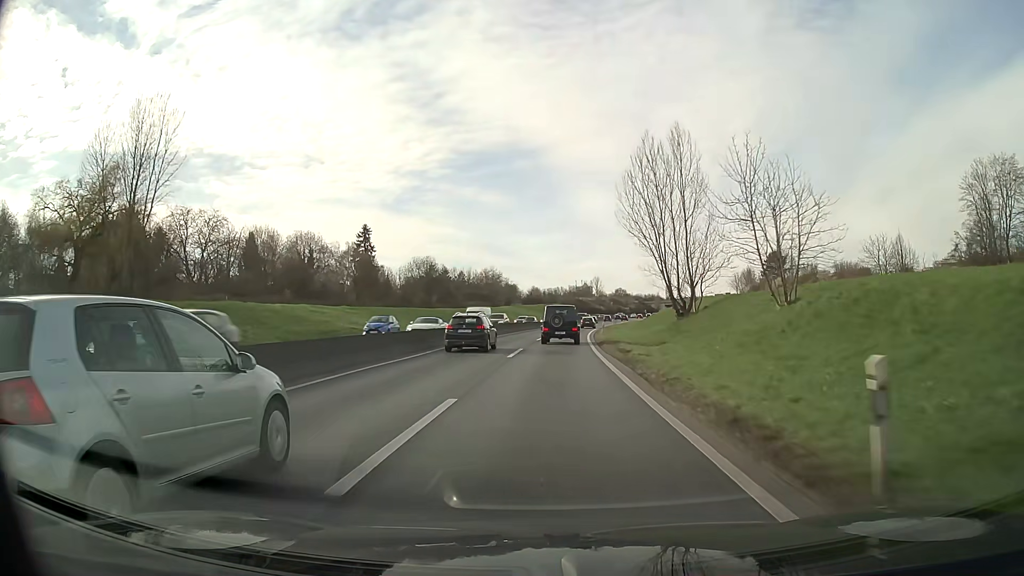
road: motorway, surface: asphalt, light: Day
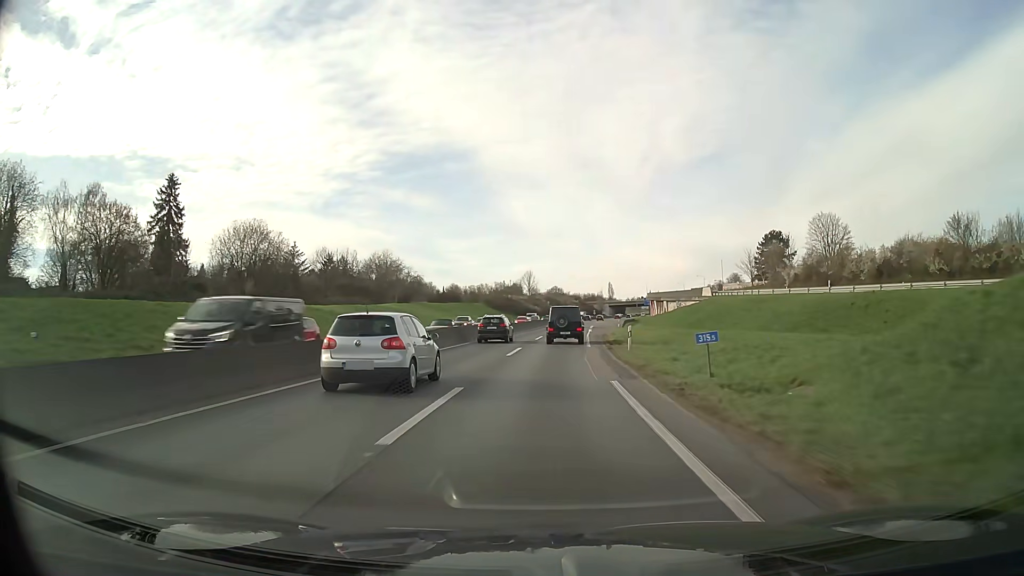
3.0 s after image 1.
(+3.7, +70.2) m; +6°
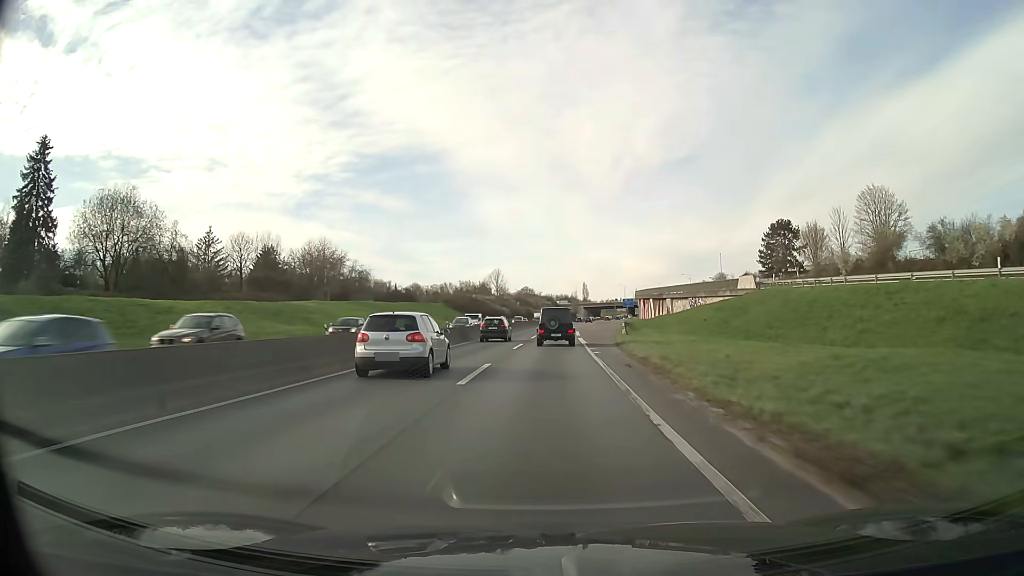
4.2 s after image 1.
(+0.7, +29.2) m; +2°
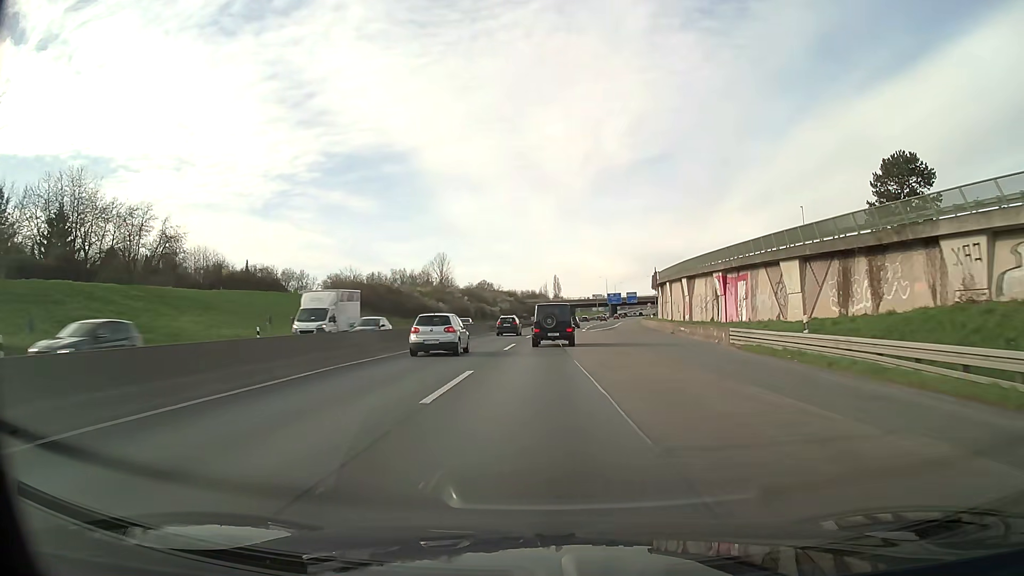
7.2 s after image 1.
(+2.5, +75.3) m; +3°
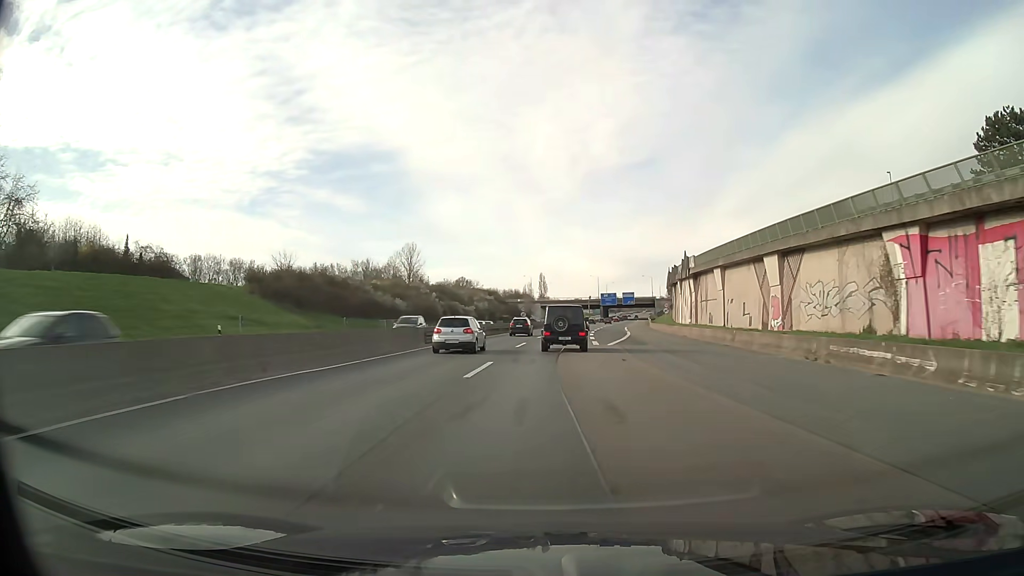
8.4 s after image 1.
(+0.3, +30.9) m; +1°
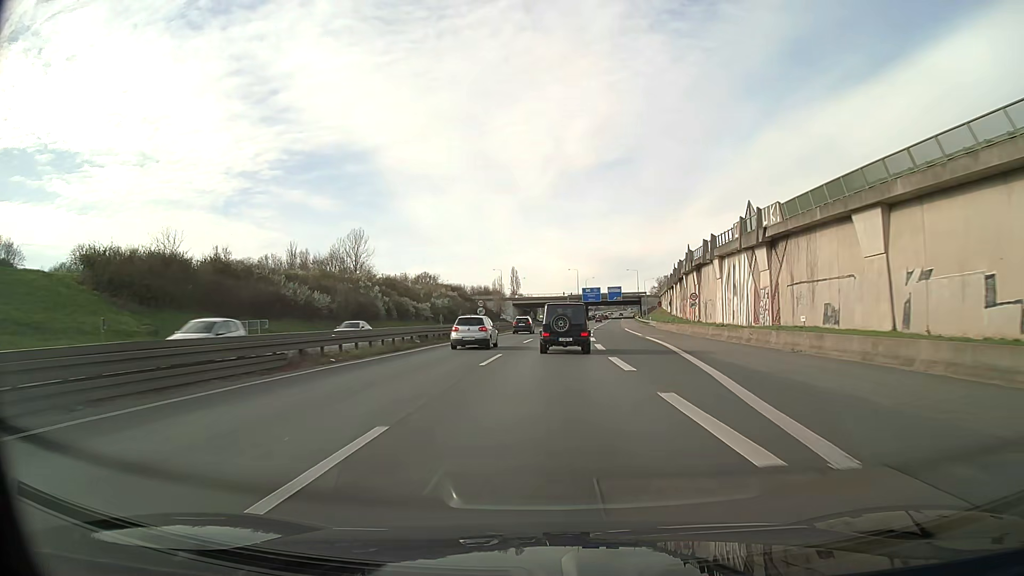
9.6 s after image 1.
(+0.6, +31.3) m; +2°
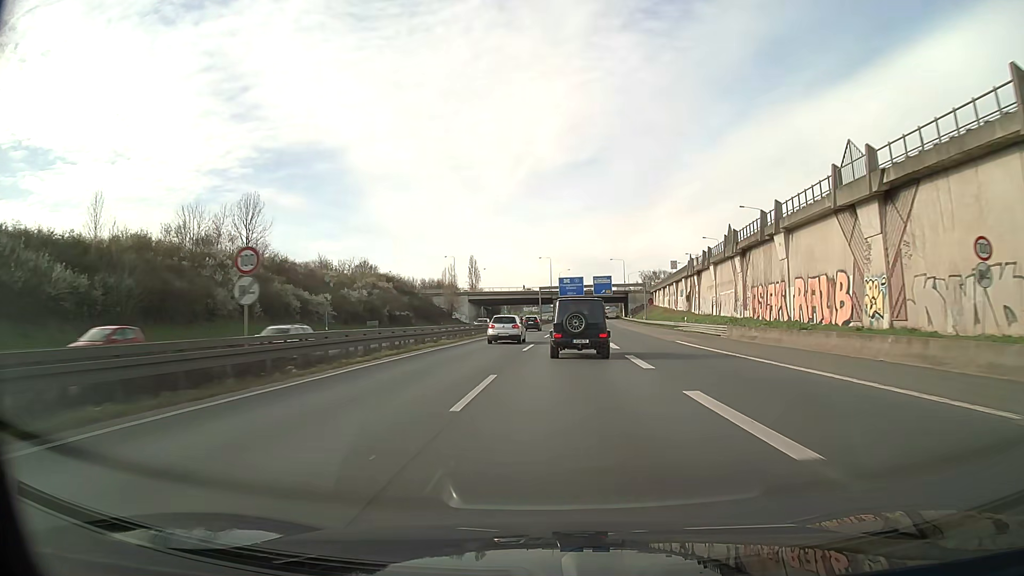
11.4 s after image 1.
(+0.9, +47.5) m; +3°
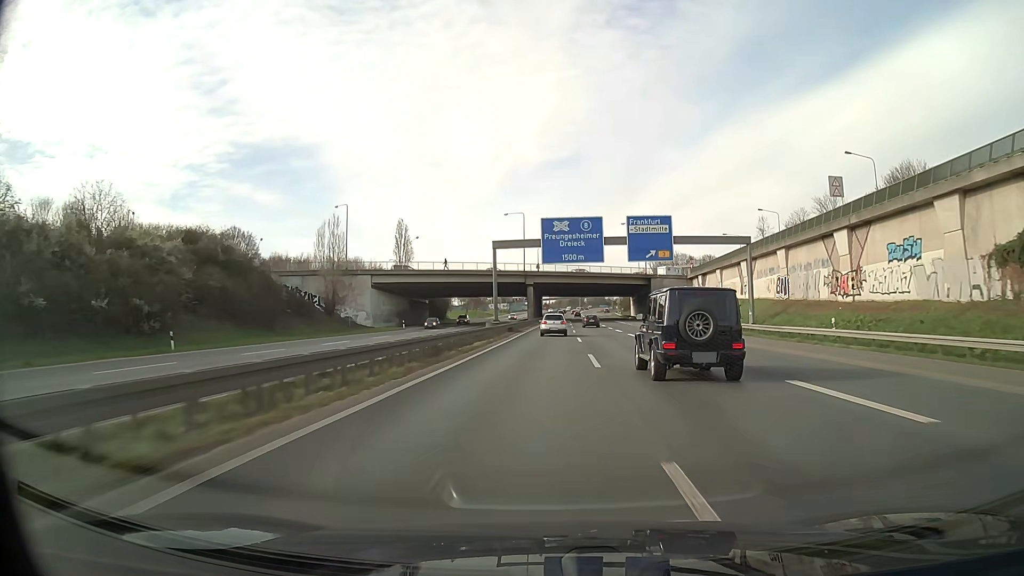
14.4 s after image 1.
(+1.7, +82.0) m; +2°
(0, +10) (0, +20) (0, +30) (+1, +40) (+1, +50) (+1, +60) (+1, +70) (+2, +80) (+2, +90) (+2, +100) m
